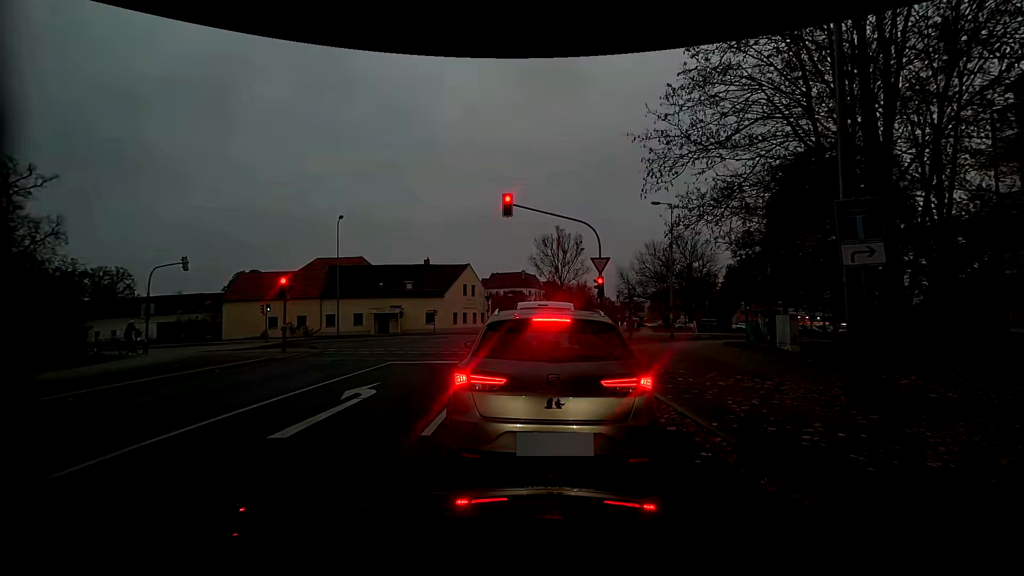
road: residential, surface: asphalt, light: Day
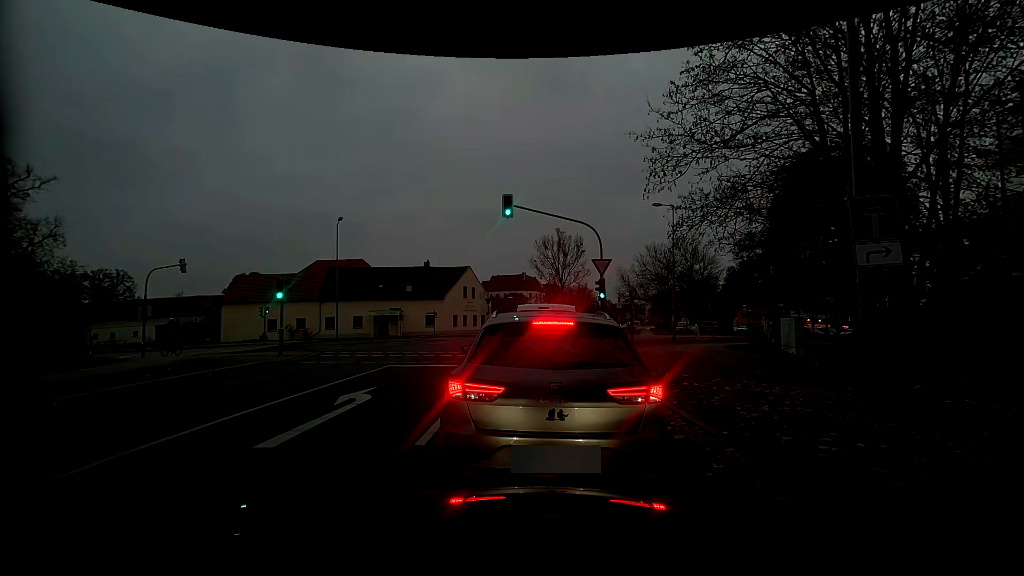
(0.0, +0.3) m; 0°
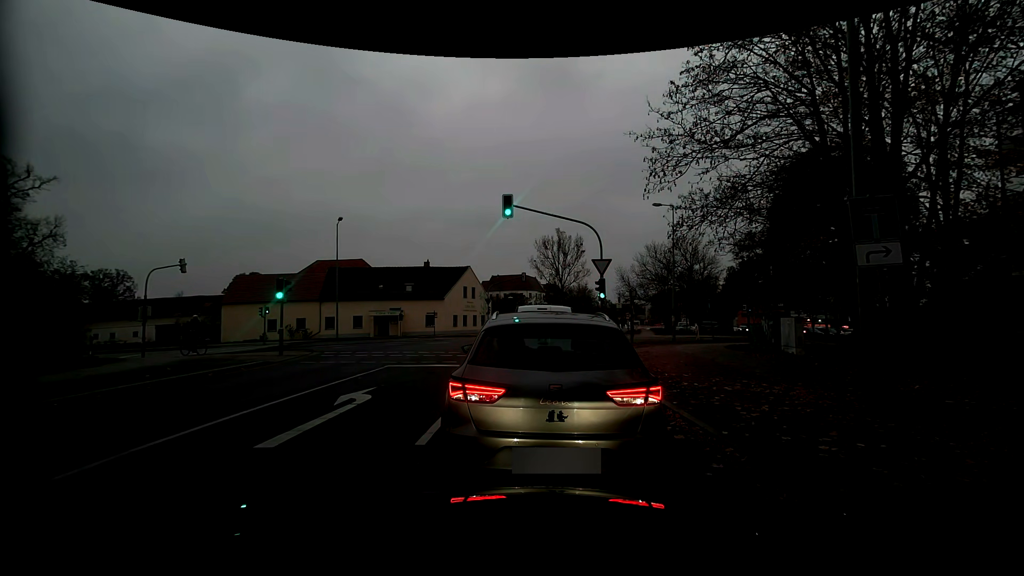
(0.0, 0.0) m; 0°
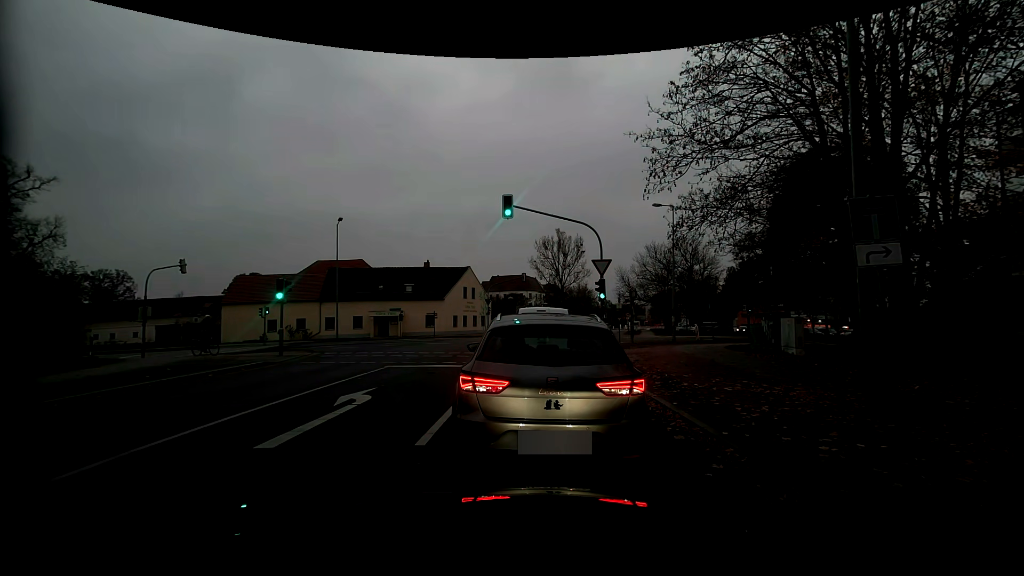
(0.0, 0.0) m; 0°
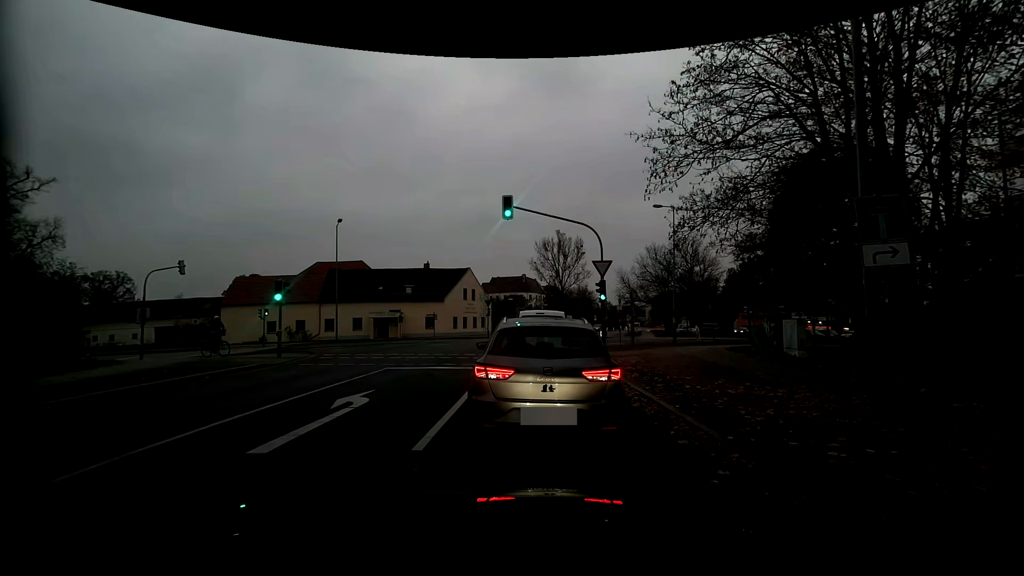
(0.0, +0.2) m; 0°
